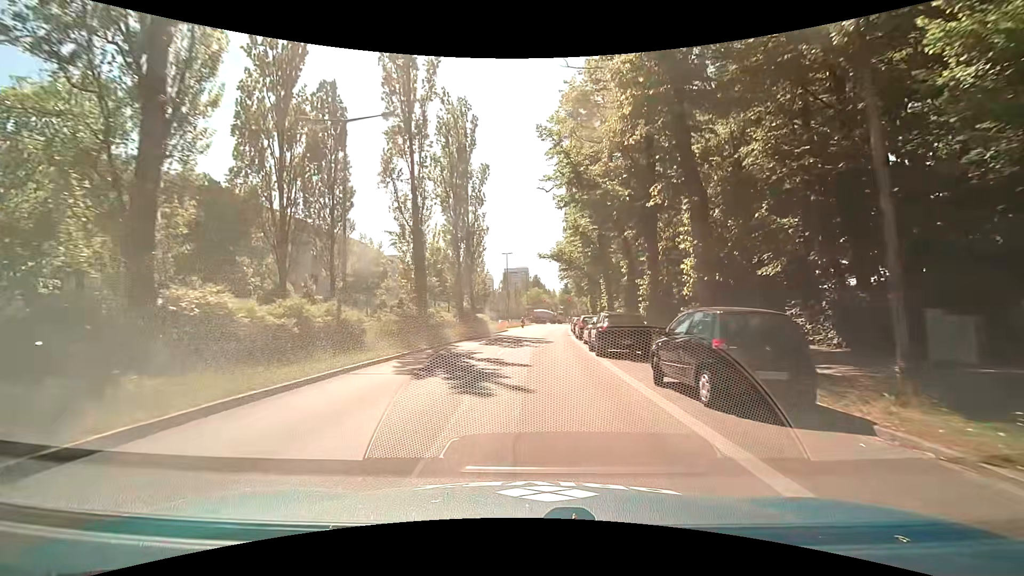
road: secondary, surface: asphalt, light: Day
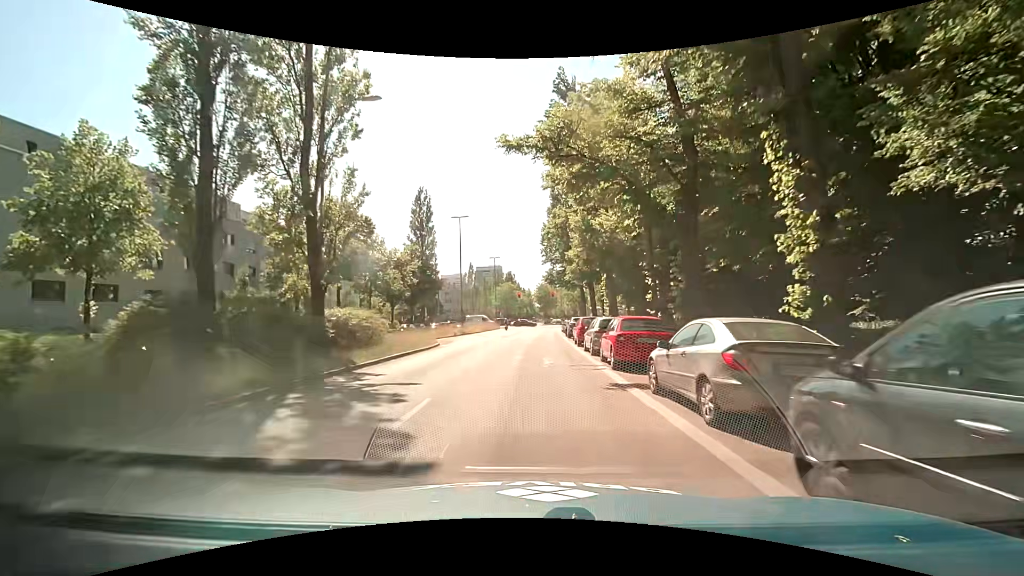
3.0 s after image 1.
(+0.2, +31.0) m; +3°
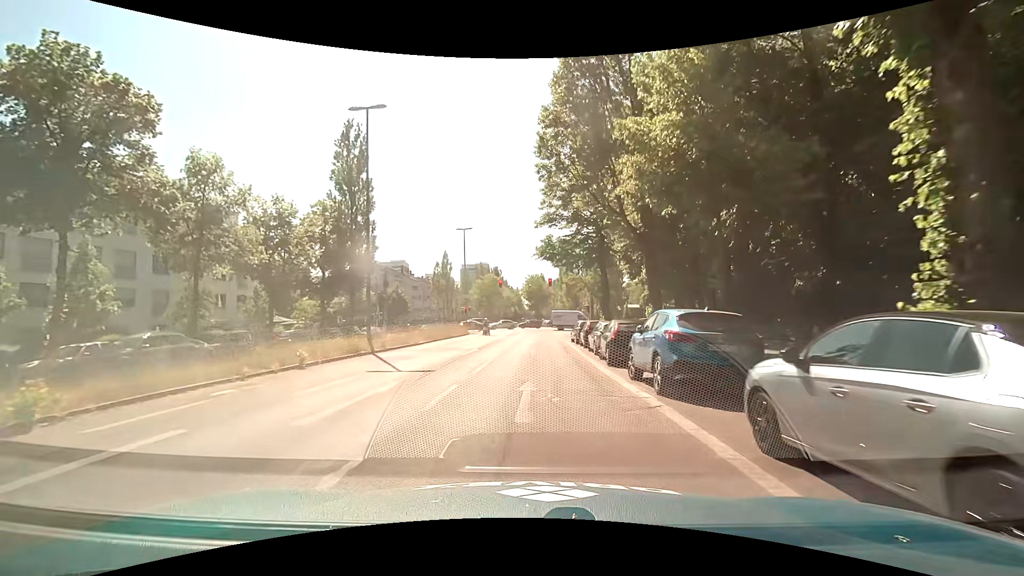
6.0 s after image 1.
(-0.2, +27.8) m; 0°
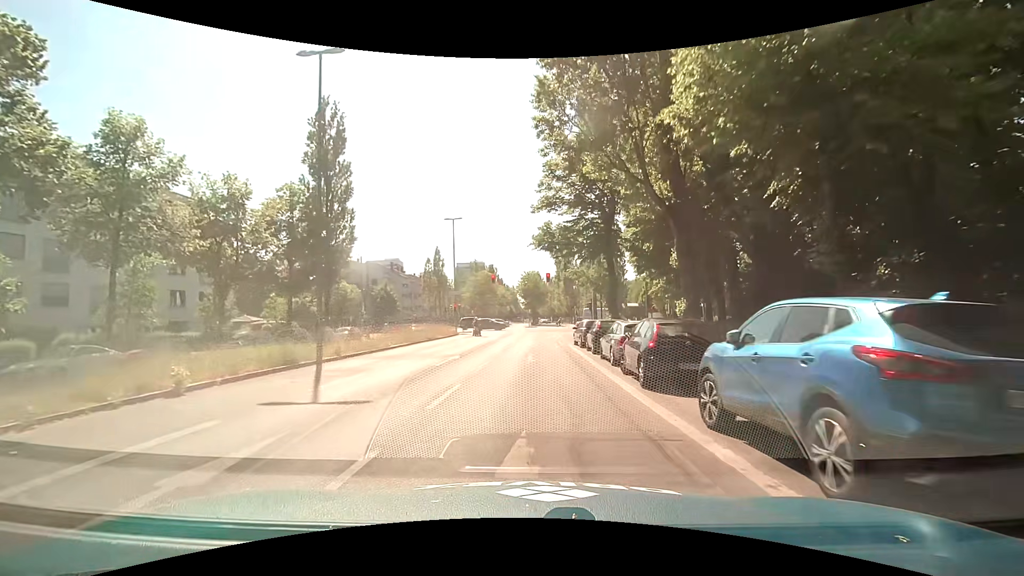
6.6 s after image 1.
(+0.1, +5.3) m; +1°
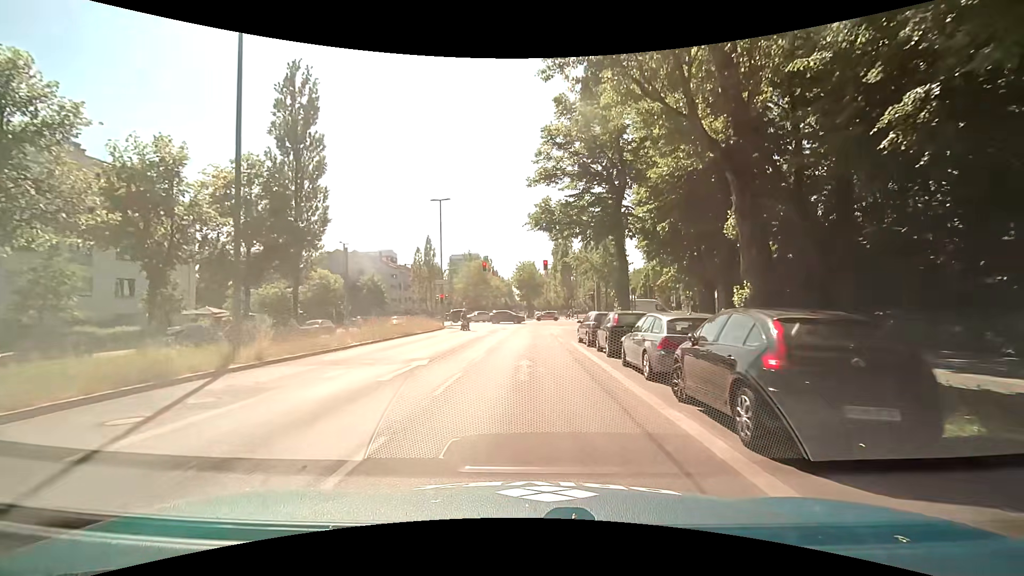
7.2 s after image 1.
(0.0, +5.2) m; 0°
